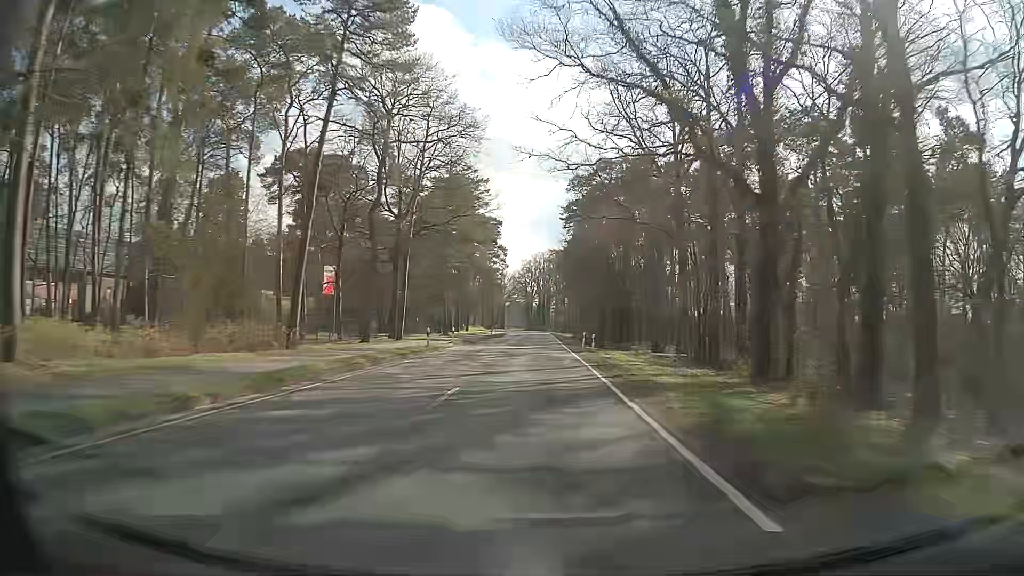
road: secondary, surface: asphalt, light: Day
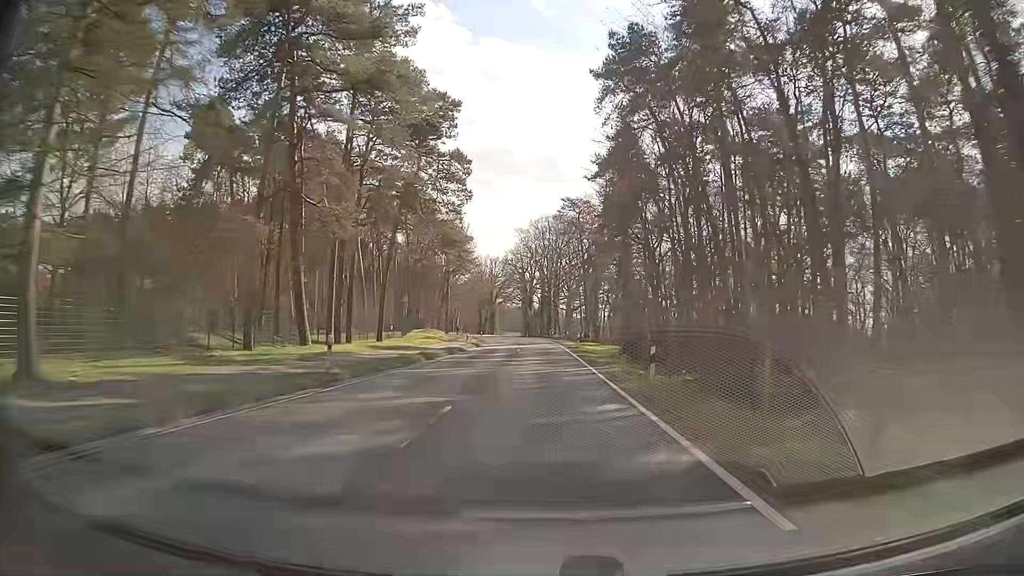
(-0.3, +63.4) m; 0°
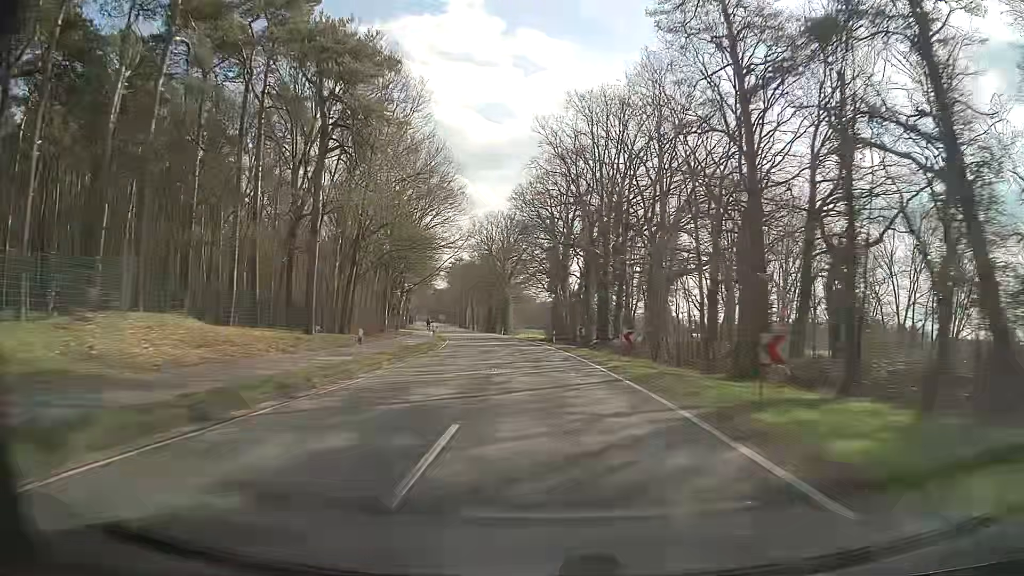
(-0.8, +63.3) m; -2°
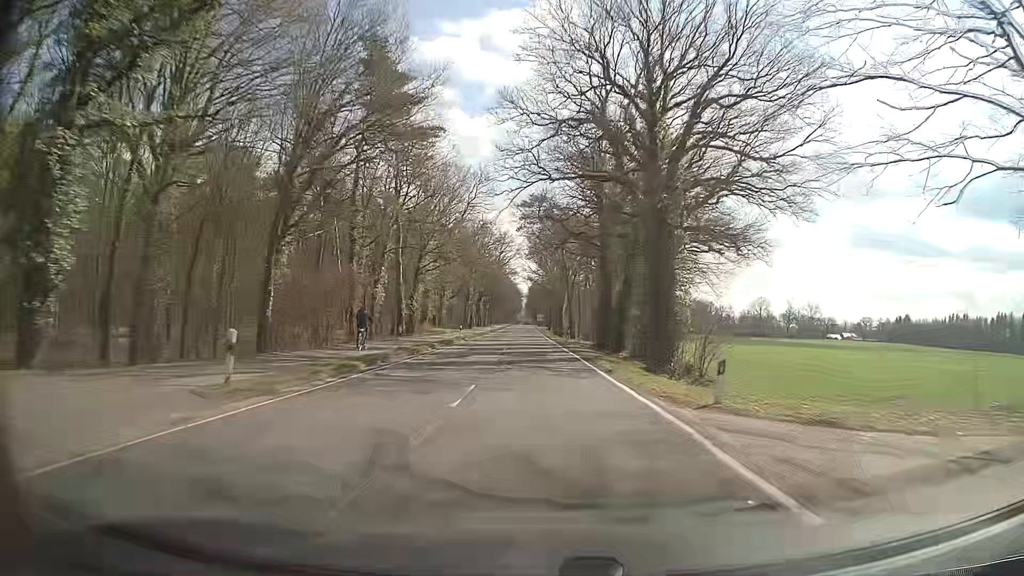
(-7.2, +78.6) m; -10°
(0, +10) (0, +20) (0, +30) (-1, +40) (-1, +50) (-1, +60) (-1, +70) (-2, +80) (-2, +90) (-2, +100) m
